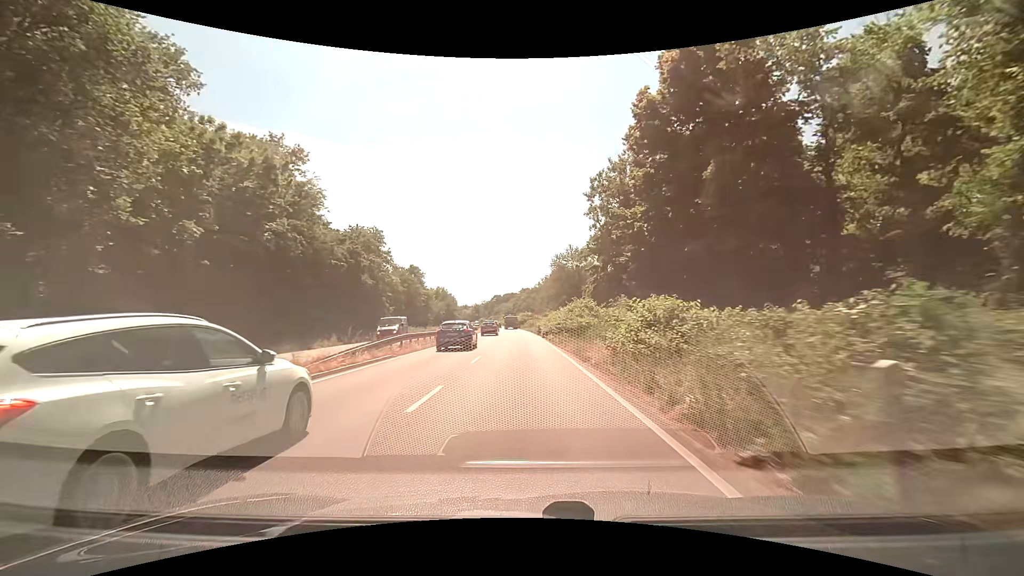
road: trunk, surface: asphalt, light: Day
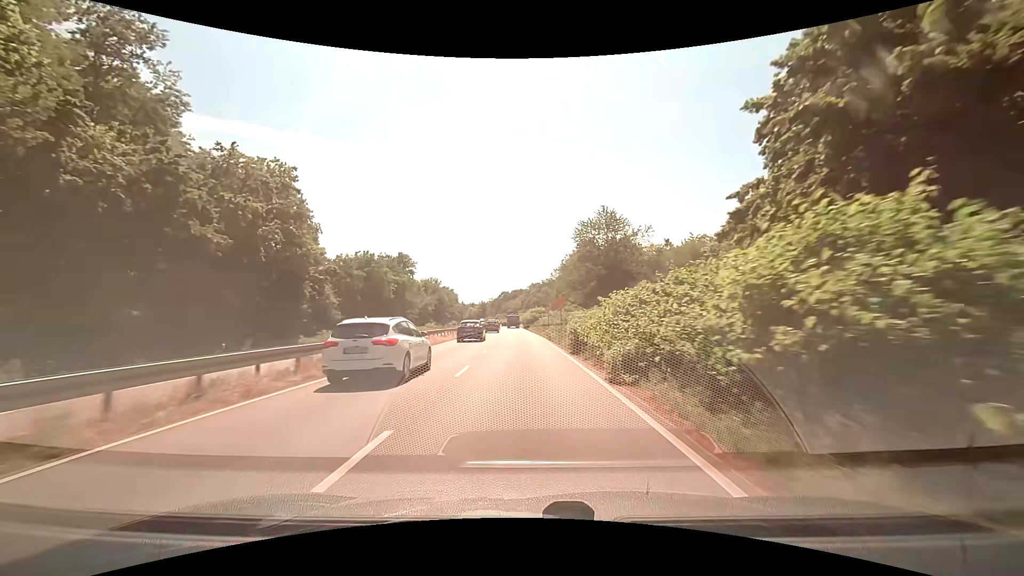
(-0.3, +31.5) m; -1°
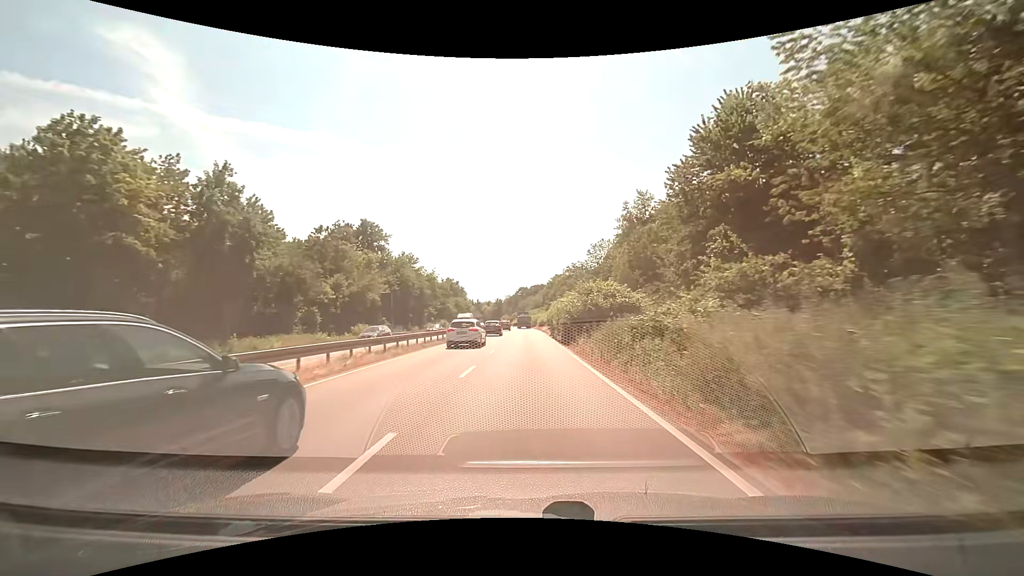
(-1.3, +54.2) m; -3°
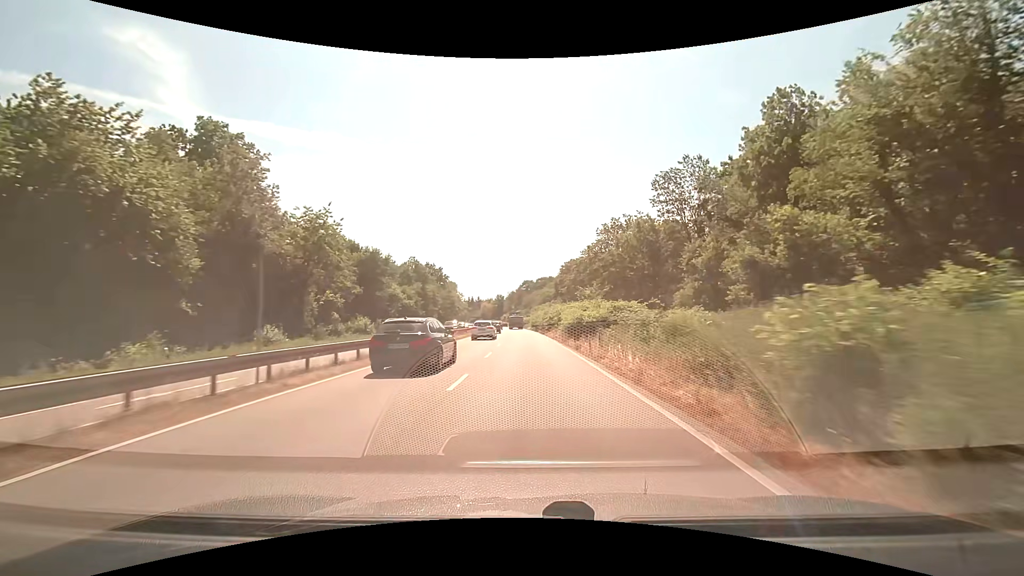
(-0.1, +56.5) m; -1°
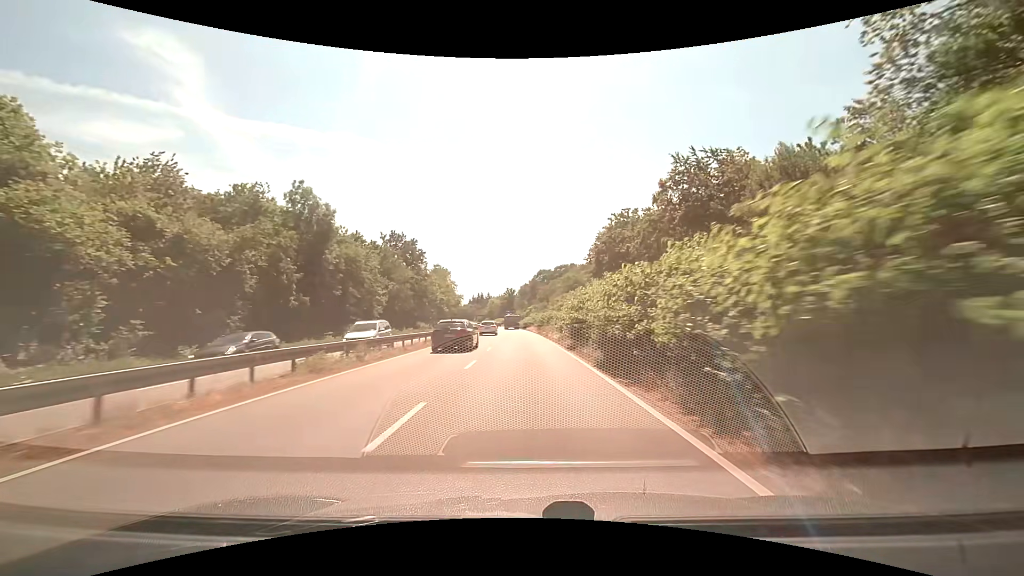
(-0.5, +58.8) m; -2°
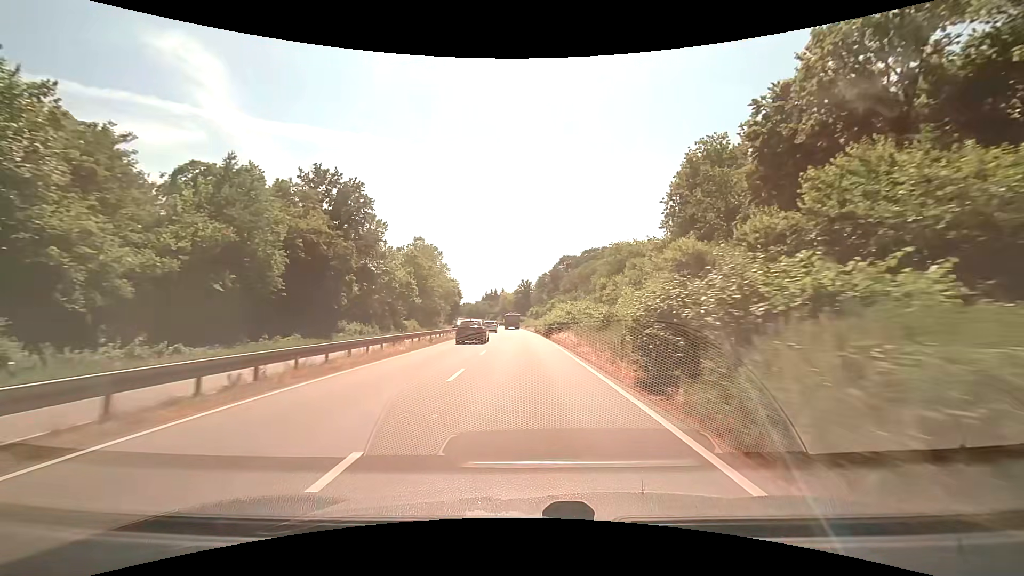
(-0.8, +48.4) m; -2°
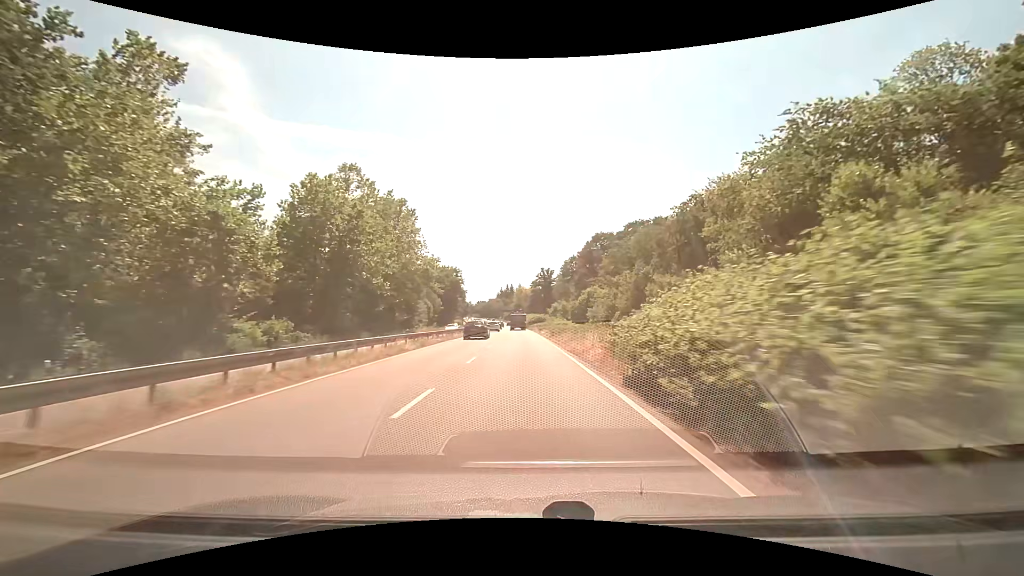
(-0.8, +49.5) m; -2°
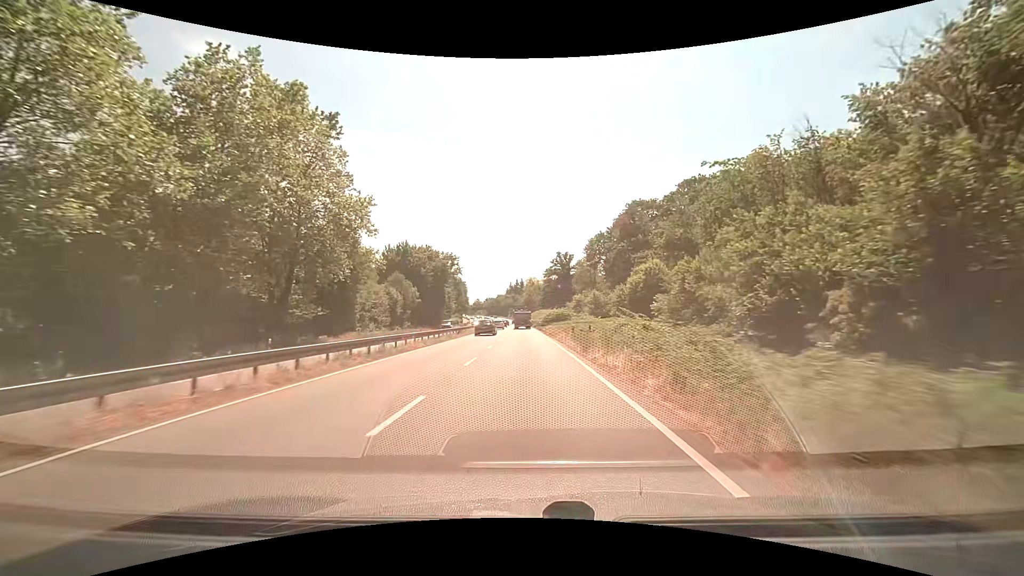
(-0.3, +37.3) m; -1°
(0, +10) (0, +20) (0, +30) (0, +40) (0, +50) (0, +60) (-1, +70) (-1, +80) (-1, +90) (-2, +100) m
